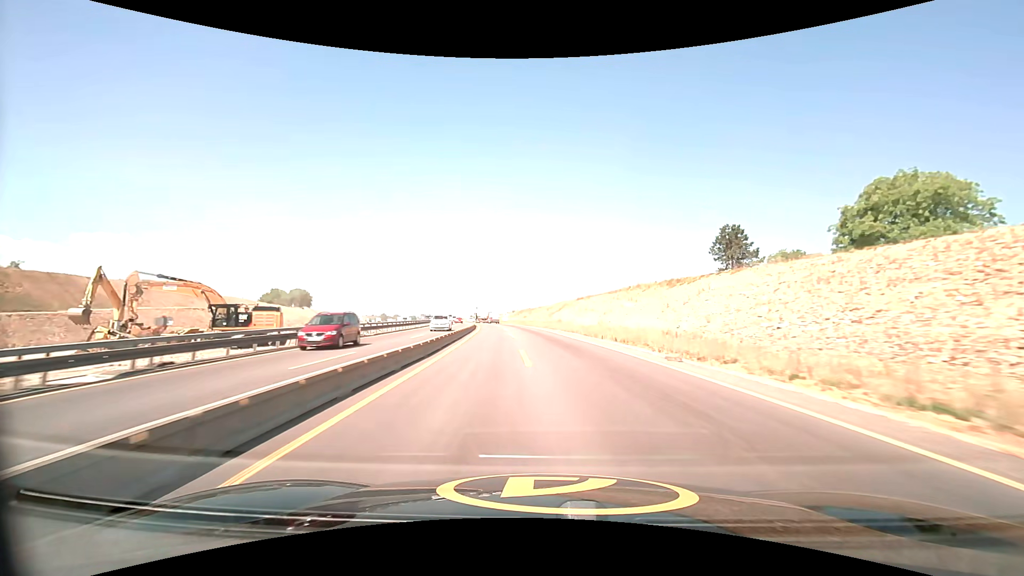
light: Day
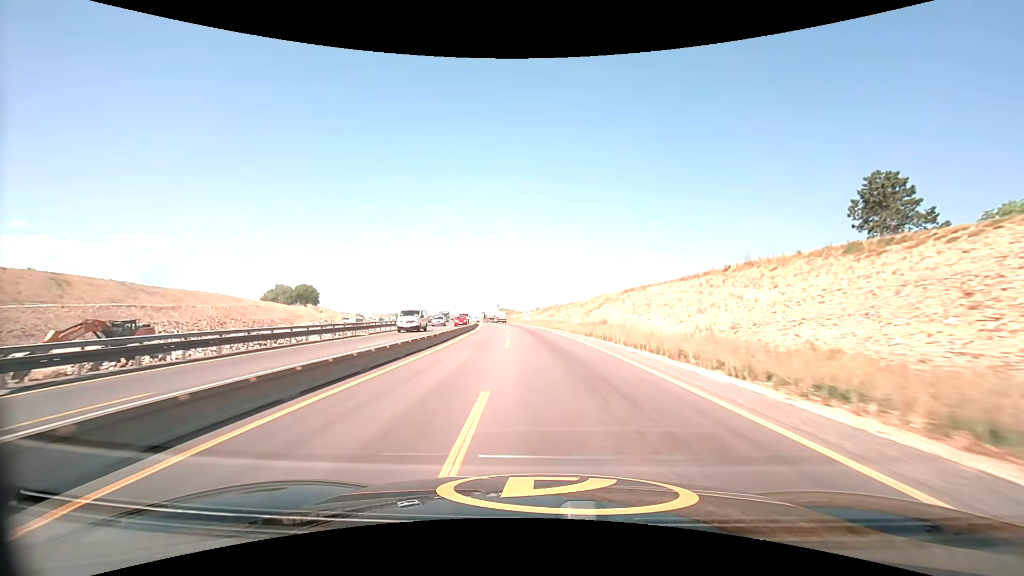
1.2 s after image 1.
(-0.7, +28.4) m; -3°
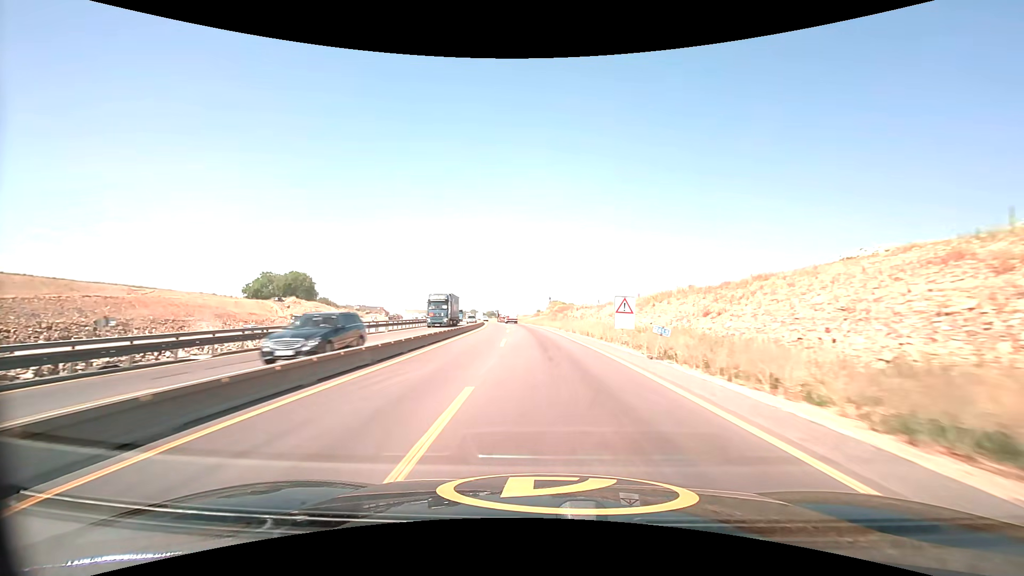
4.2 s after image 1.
(-4.5, +71.1) m; -7°
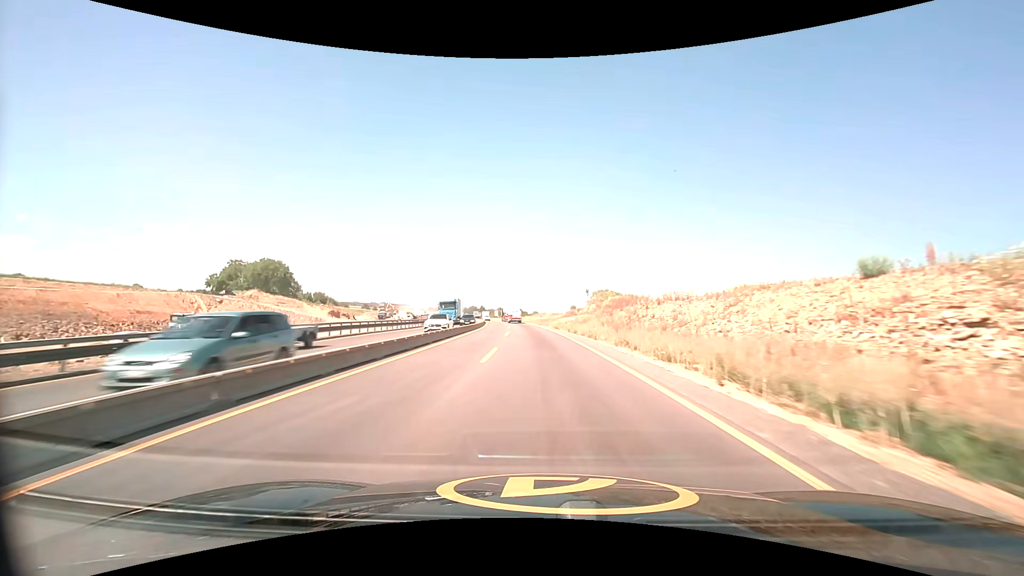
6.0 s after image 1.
(-1.2, +42.8) m; -3°
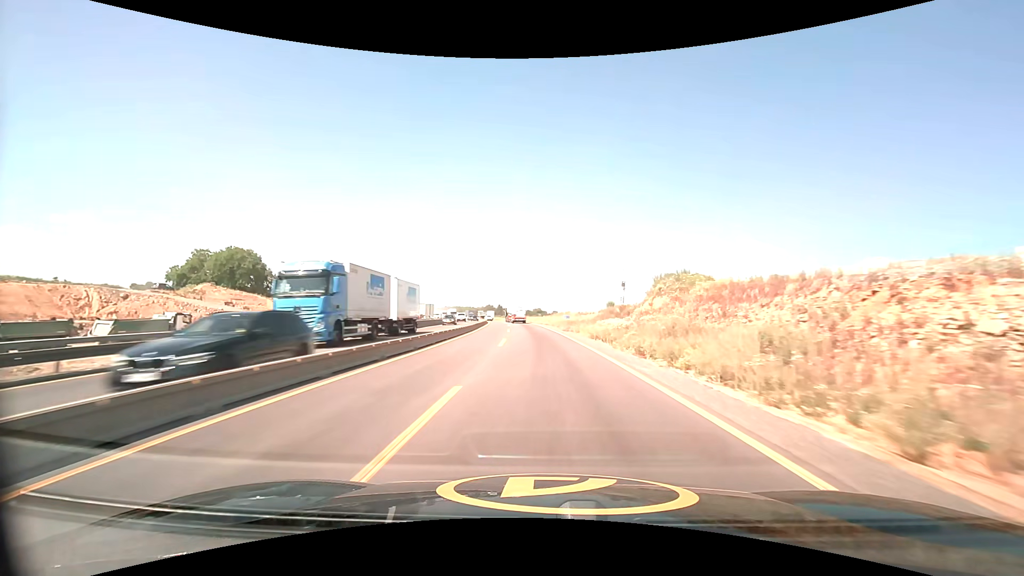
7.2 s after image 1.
(-0.5, +28.6) m; -2°
(0, +10) (0, +20) (-1, +30) (-1, +40) (-2, +50) (-2, +60) (-3, +70) (-4, +80) (-5, +90) (-6, +100) m
